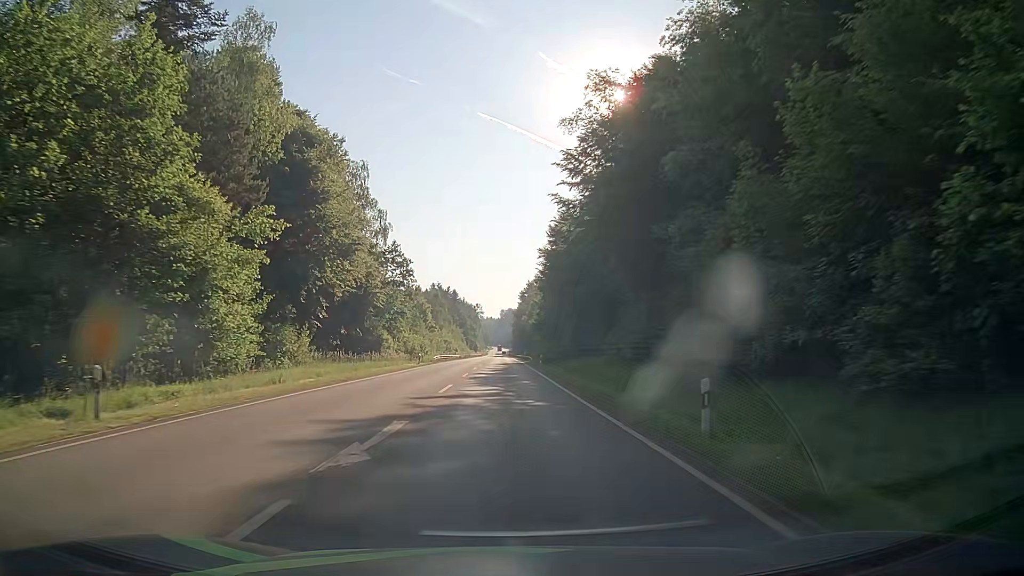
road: secondary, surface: asphalt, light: Day
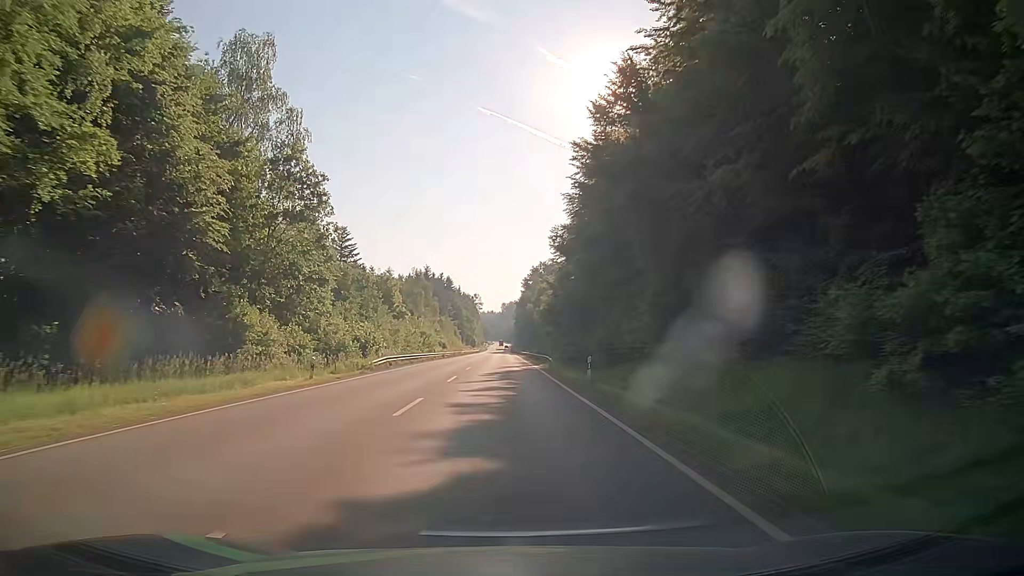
(0.0, +32.0) m; 0°
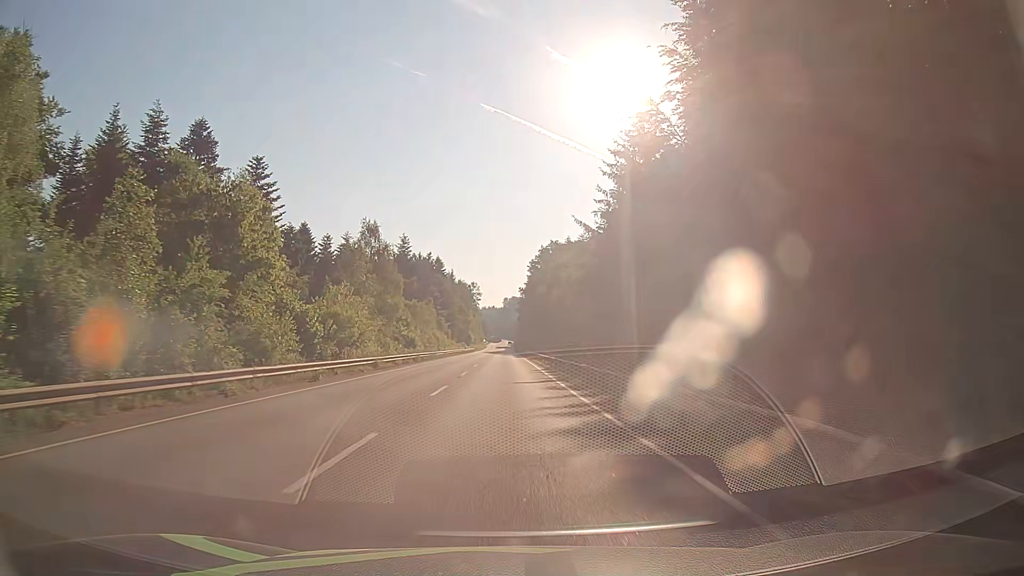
(-0.5, +43.0) m; -1°
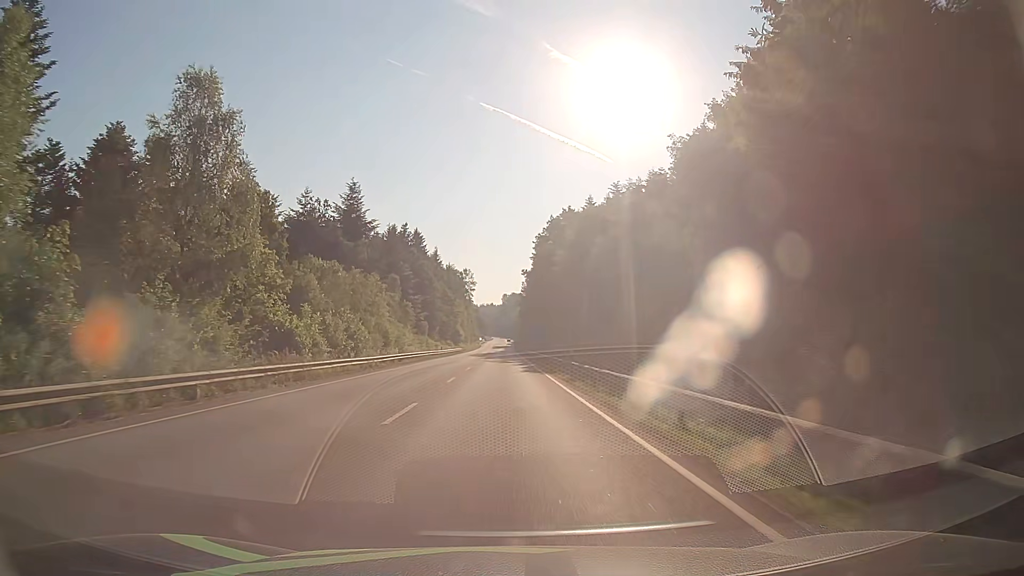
(+0.3, +43.2) m; 0°
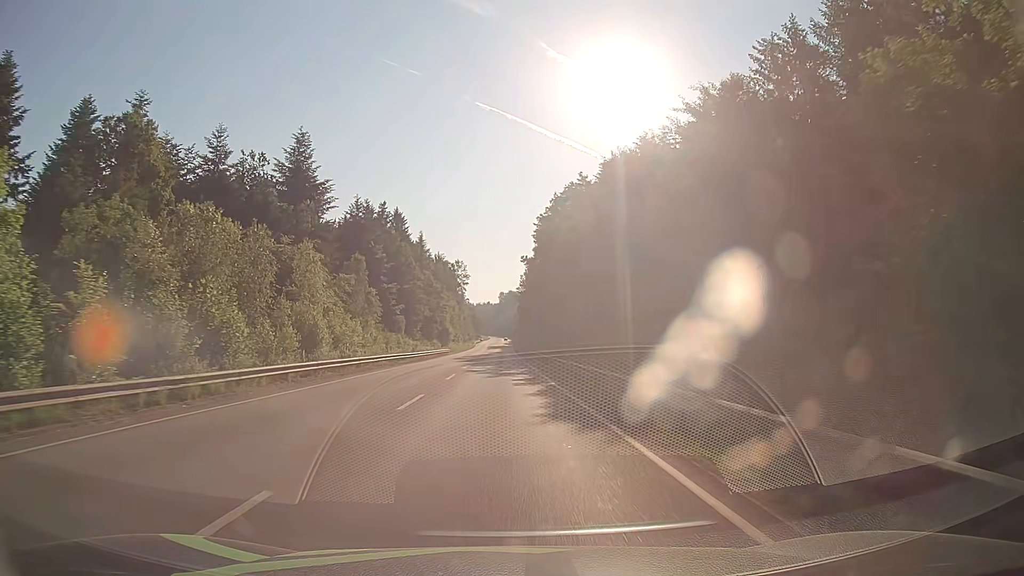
(0.0, +21.6) m; 0°
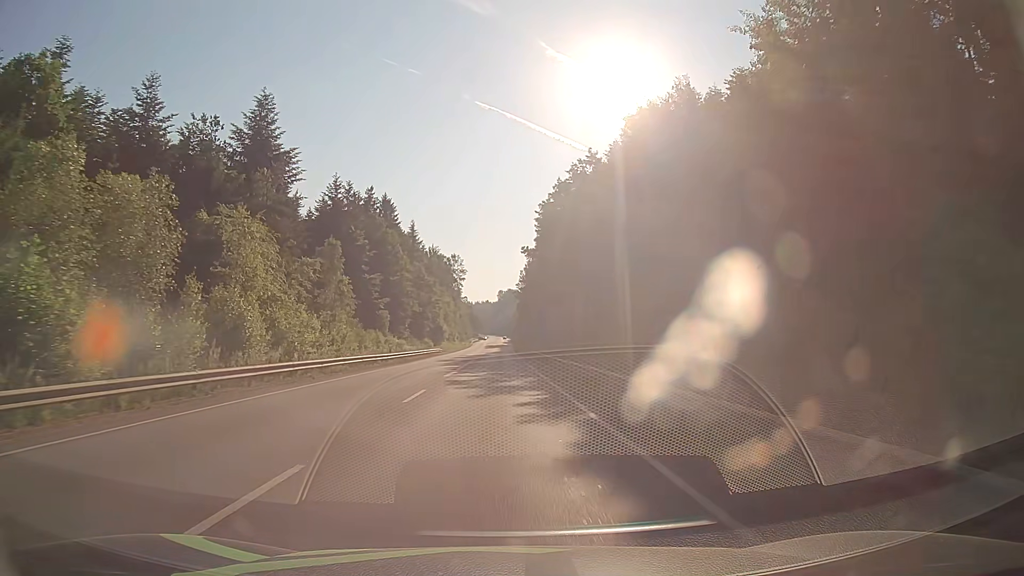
(0.0, +10.8) m; 0°
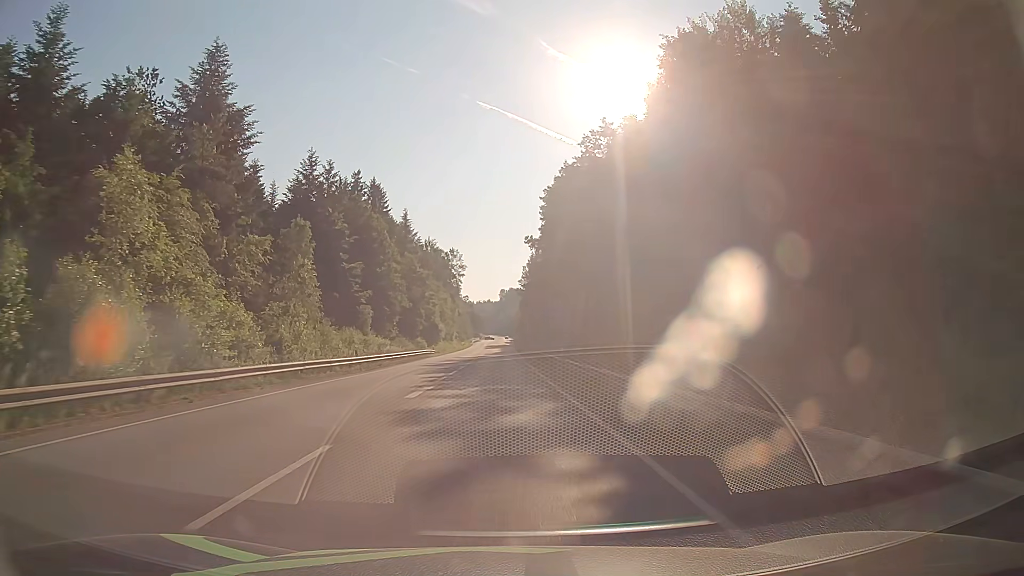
(0.0, +10.8) m; 0°
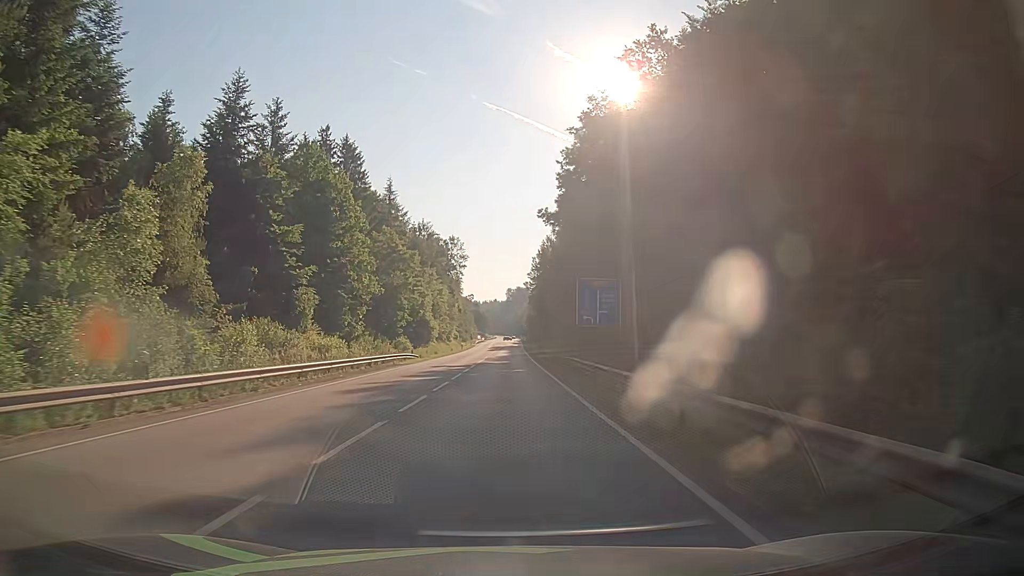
(-0.2, +21.6) m; -1°
(0, +10) (0, +20) (0, +30) (0, +40) (0, +50) (0, +60) (+1, +70) (+1, +80) (+1, +90) (+1, +100) m
